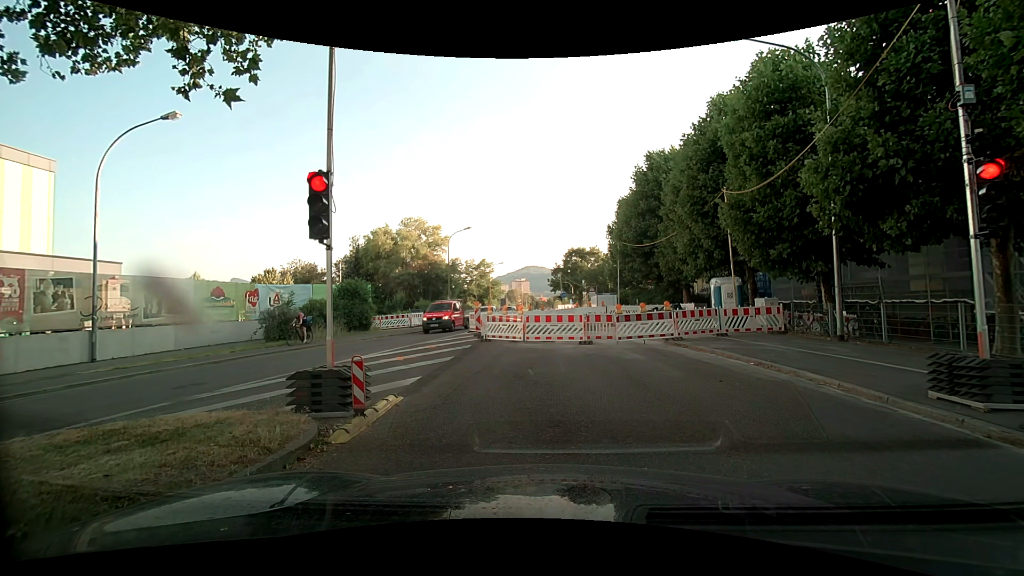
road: secondary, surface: asphalt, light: Day
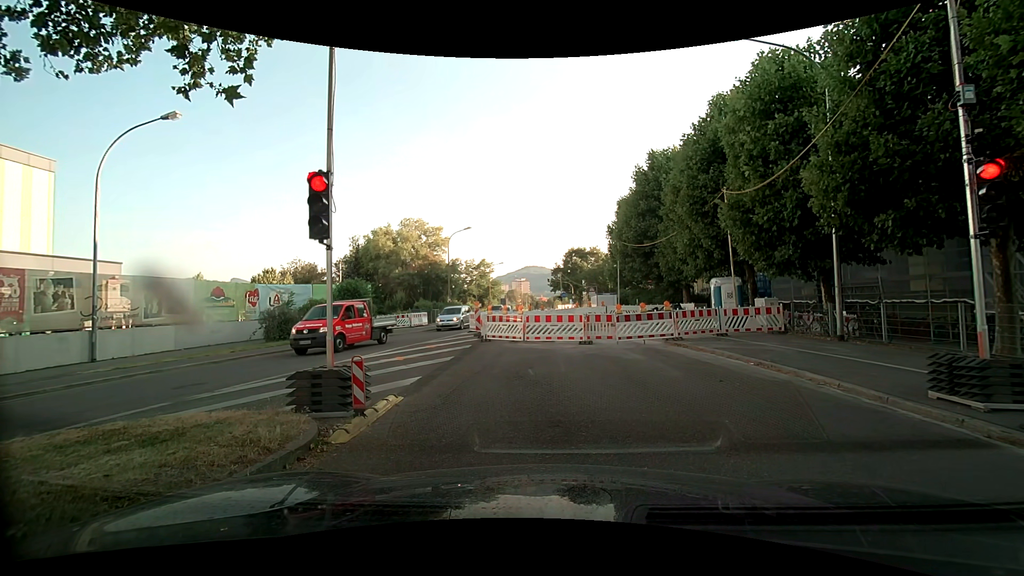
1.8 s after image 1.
(0.0, 0.0) m; 0°
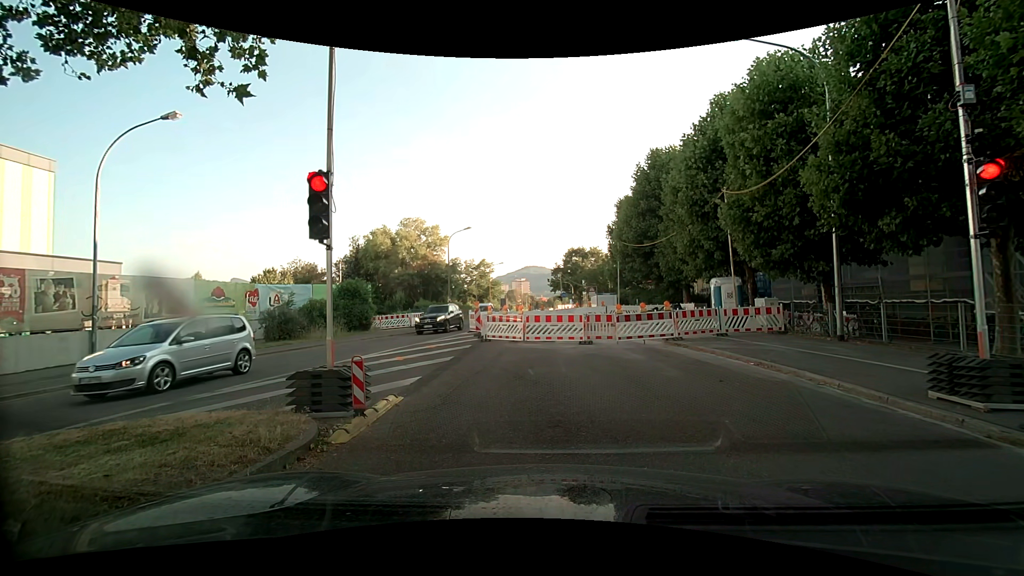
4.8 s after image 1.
(0.0, 0.0) m; 0°
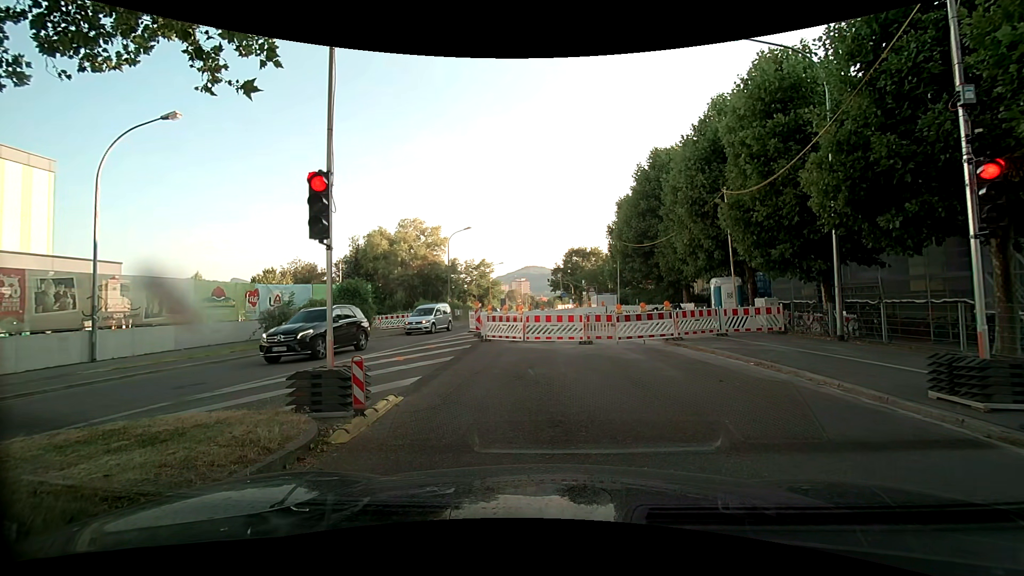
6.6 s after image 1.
(0.0, 0.0) m; 0°
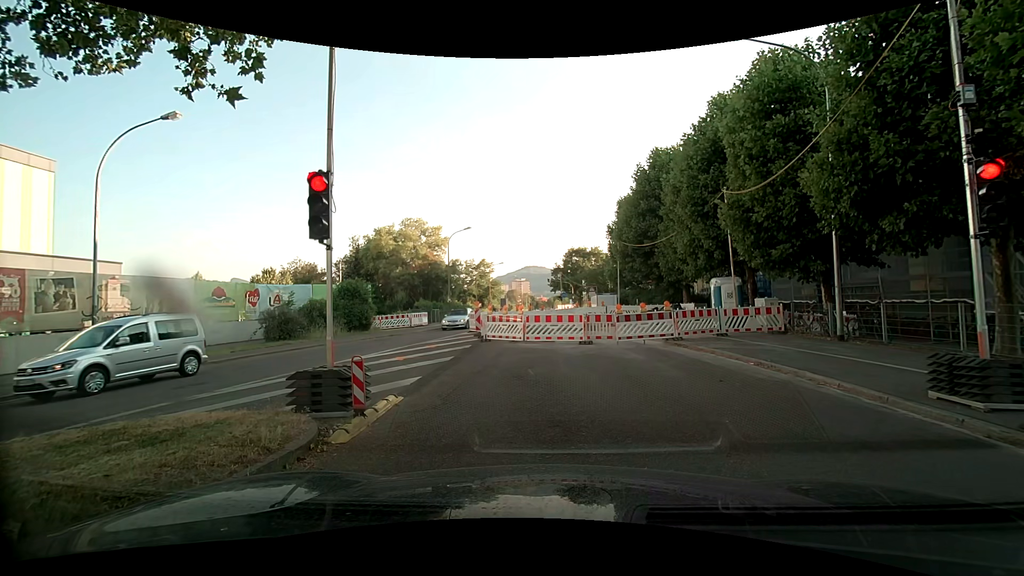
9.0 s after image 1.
(0.0, 0.0) m; 0°
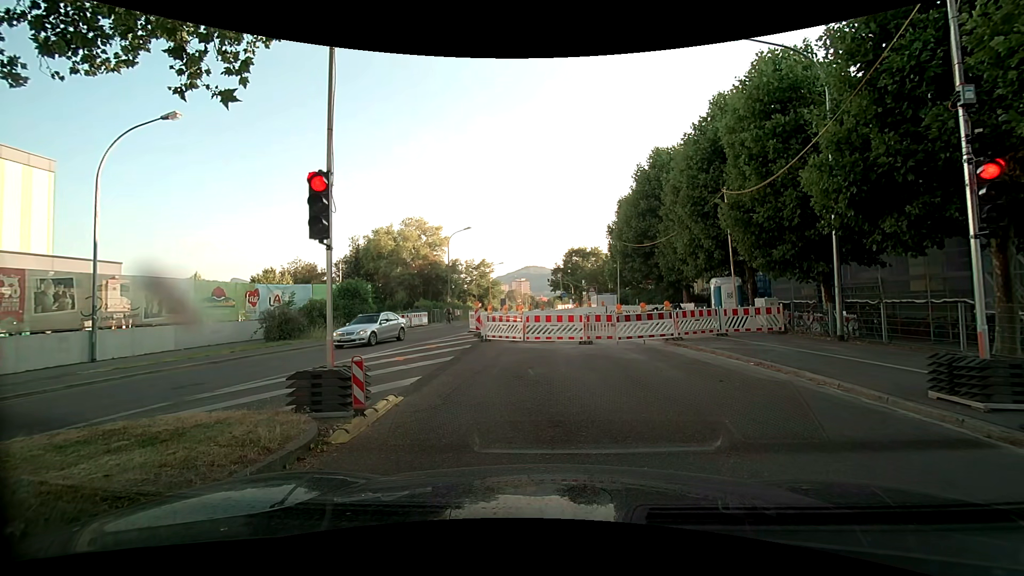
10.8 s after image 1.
(0.0, 0.0) m; 0°
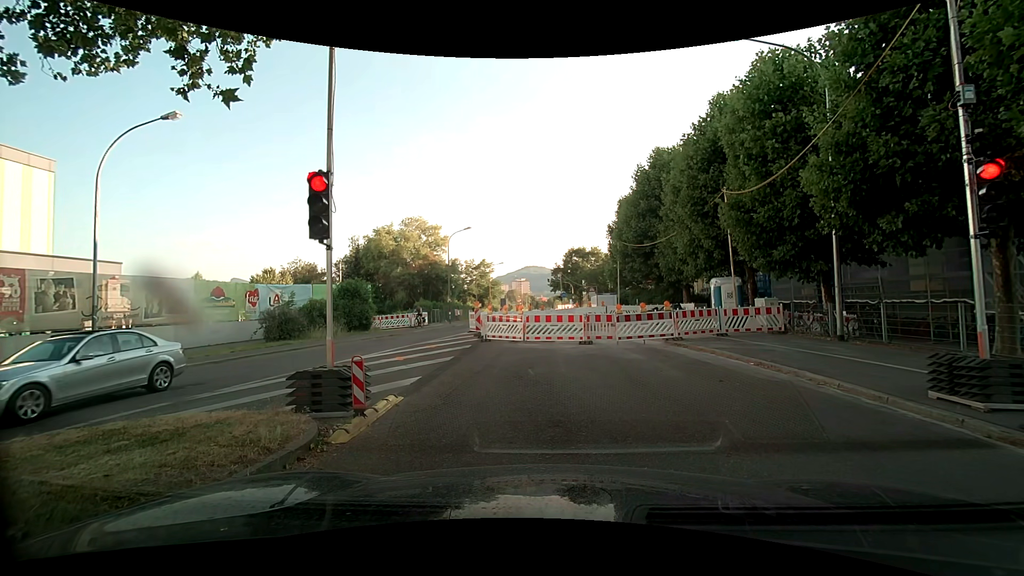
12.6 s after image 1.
(0.0, 0.0) m; 0°
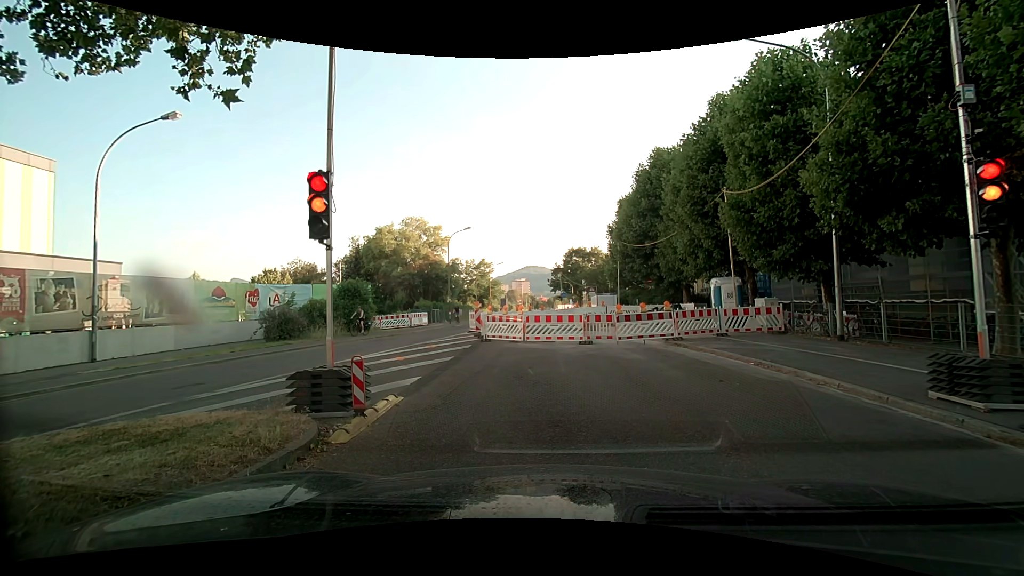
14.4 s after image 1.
(0.0, 0.0) m; 0°
